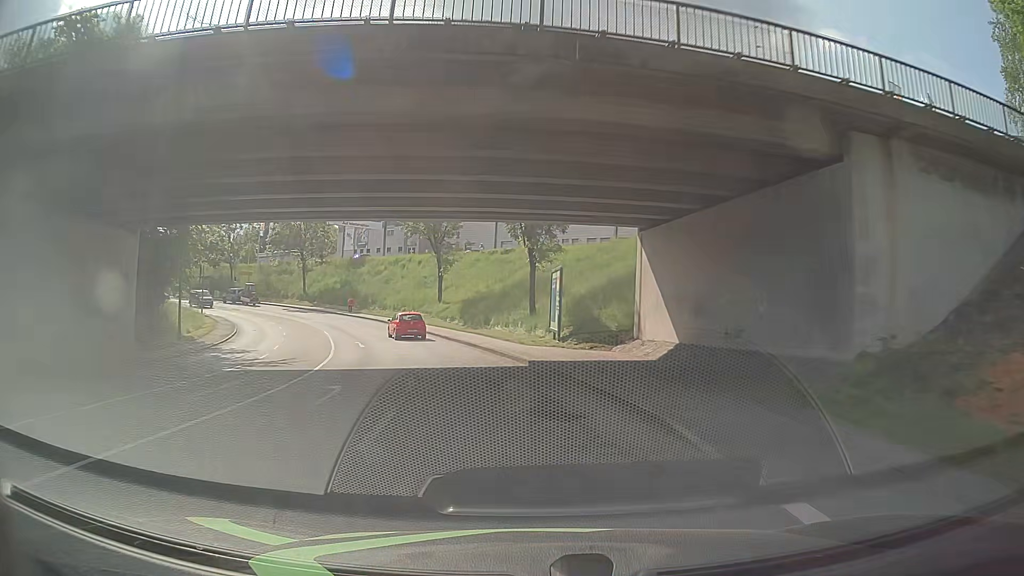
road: tertiary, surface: asphalt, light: Day
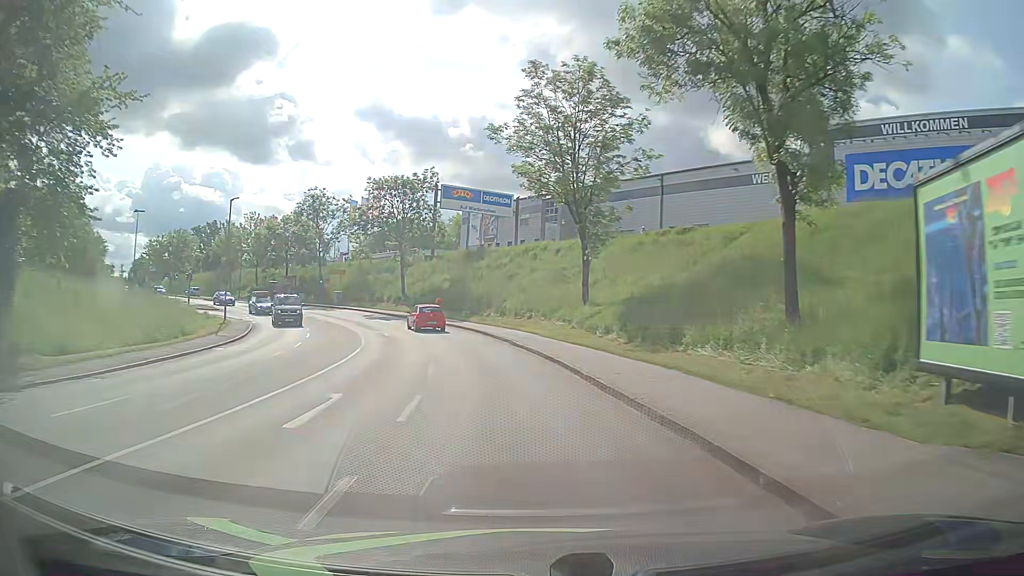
(-1.7, +22.4) m; -3°
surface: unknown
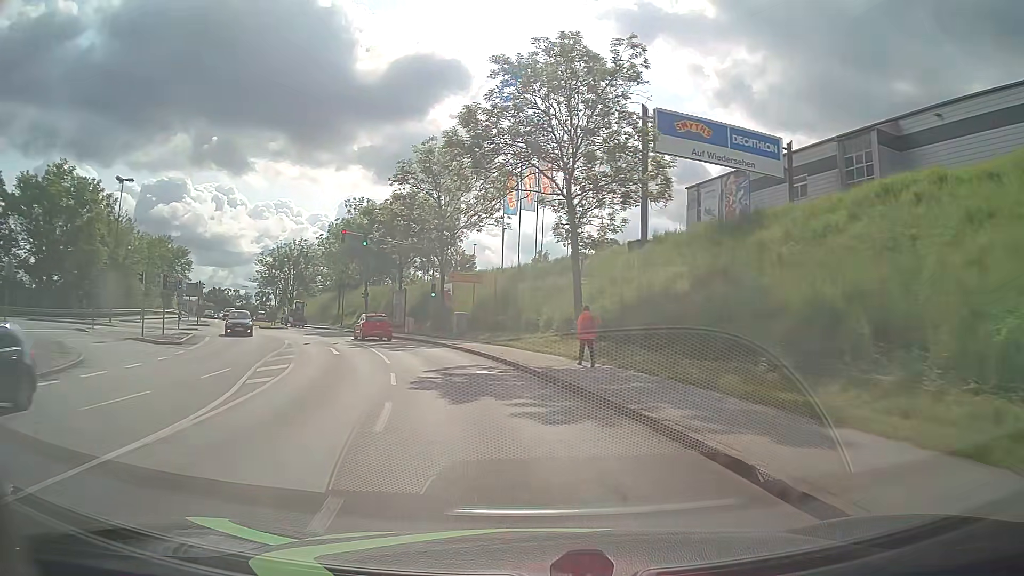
(-10.6, +35.5) m; -28°
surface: asphalt
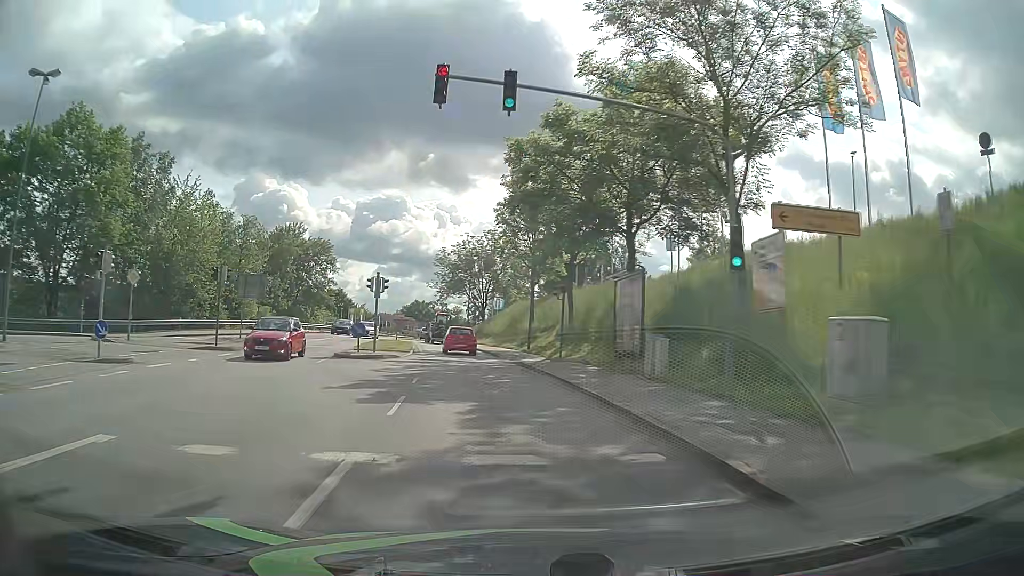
(-5.1, +28.9) m; -19°
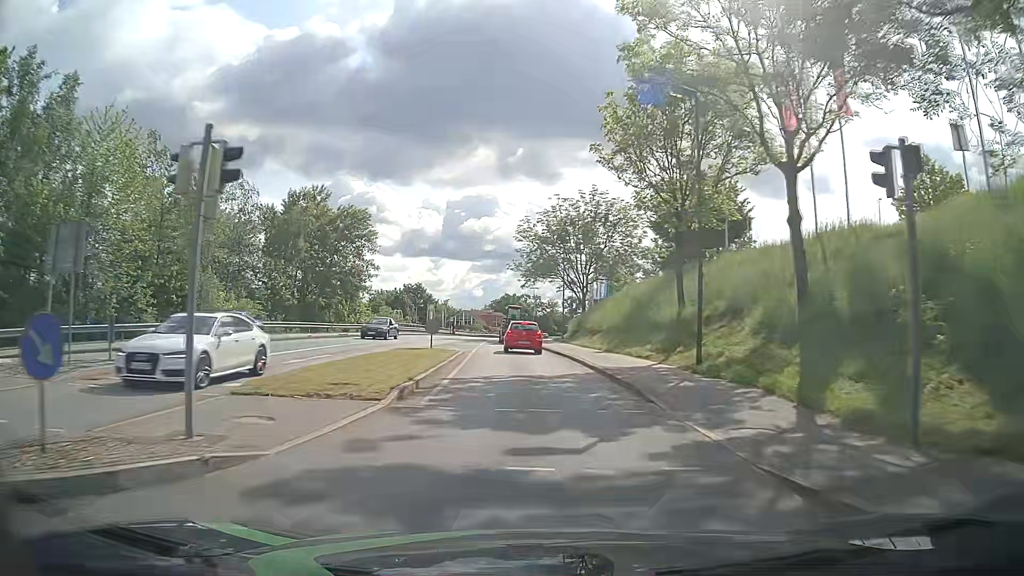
(-2.1, +22.3) m; -9°
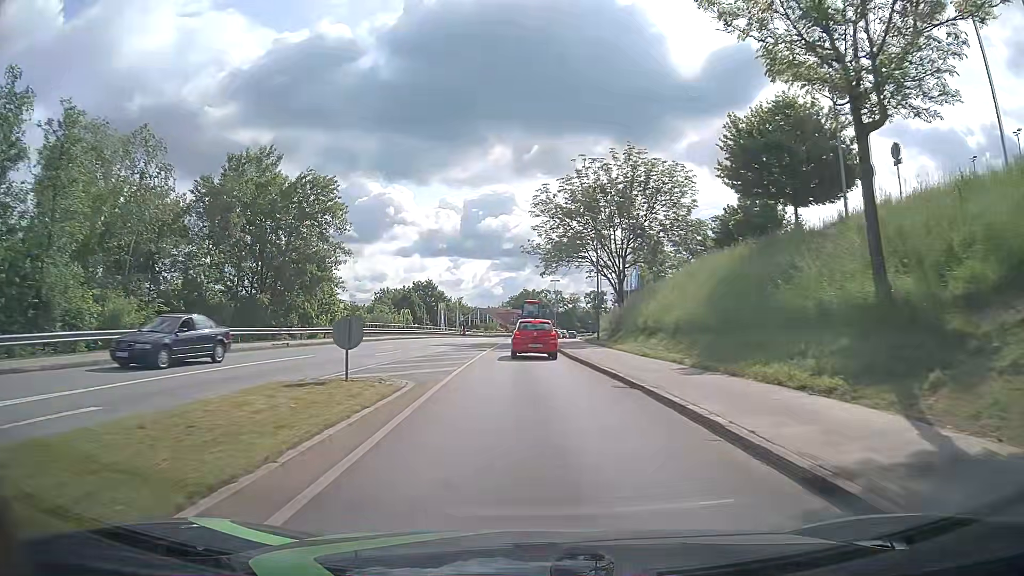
(-0.2, +14.2) m; -1°
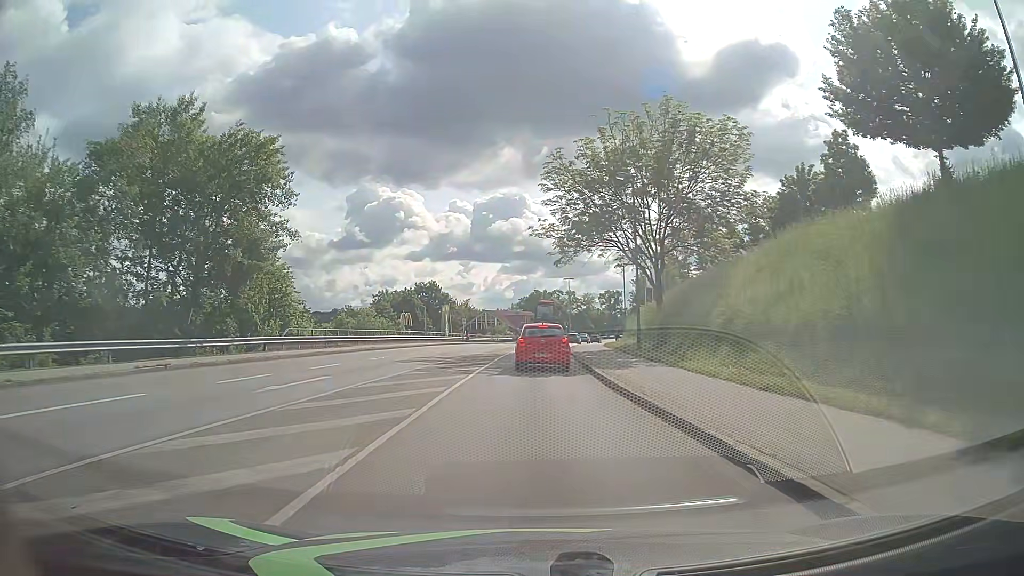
(-0.2, +11.6) m; -1°
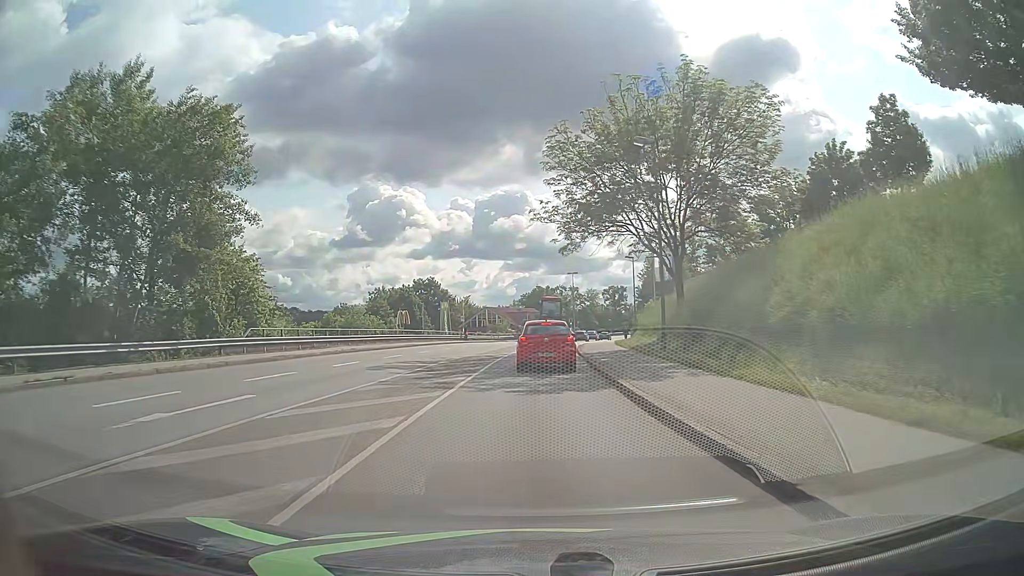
(0.0, +5.0) m; 0°
(0, +10) (0, +20) (0, +30) (+1, +40) (+1, +50) (+2, +60) (+3, +70) (+4, +80) (+6, +90) (+7, +100) m
